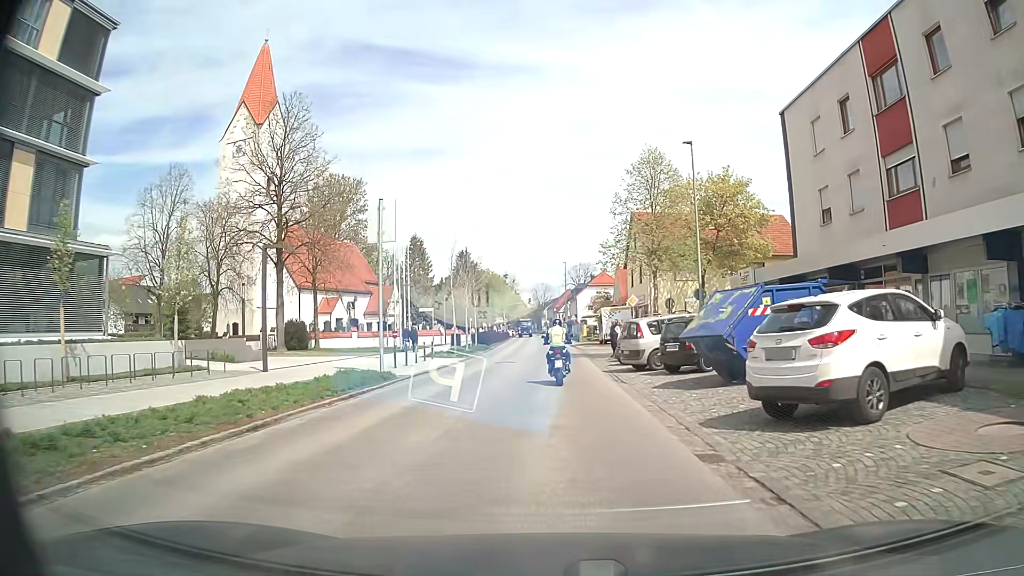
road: secondary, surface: asphalt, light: Day
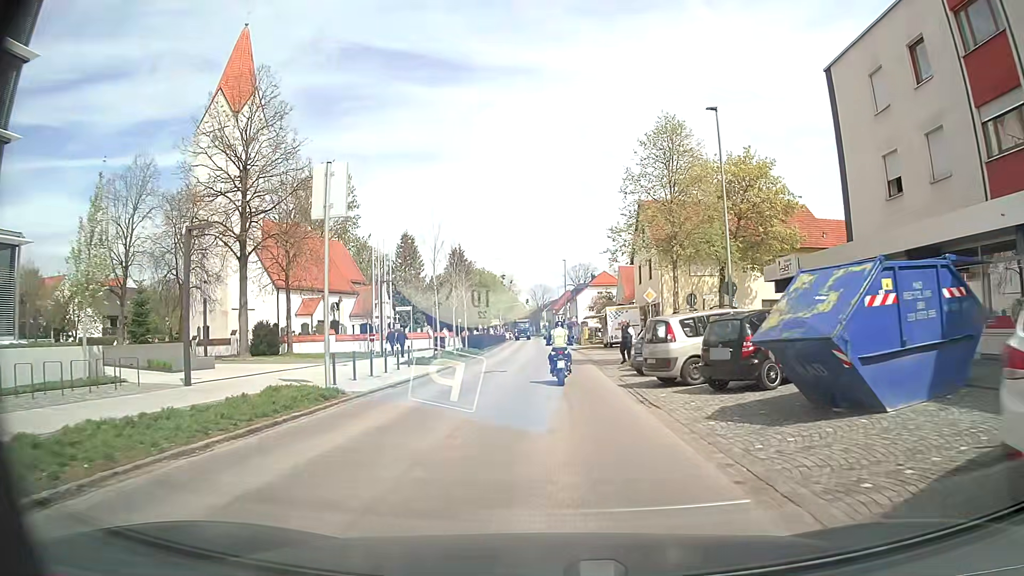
(0.0, +5.7) m; 0°
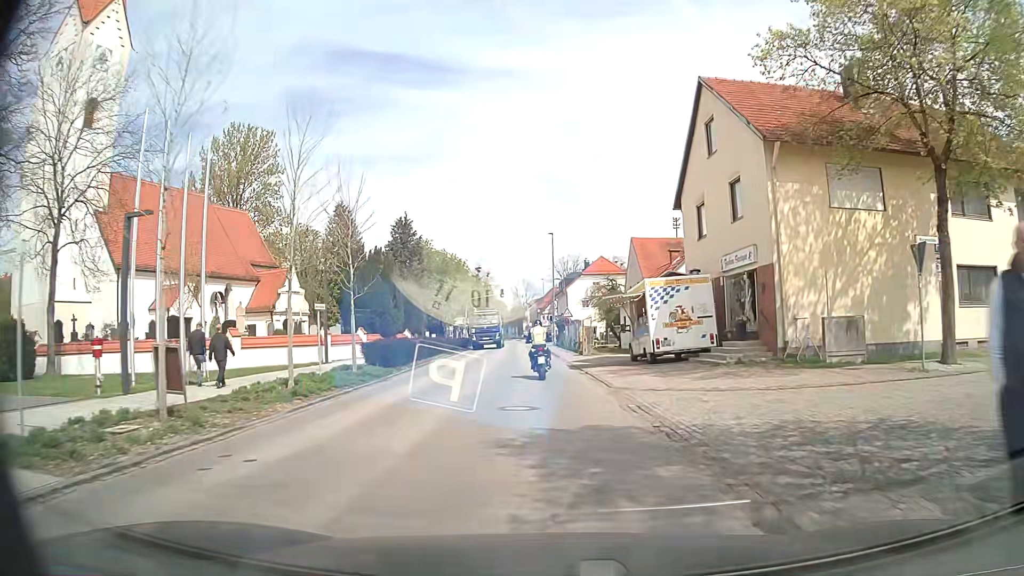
(+0.2, +25.2) m; +1°
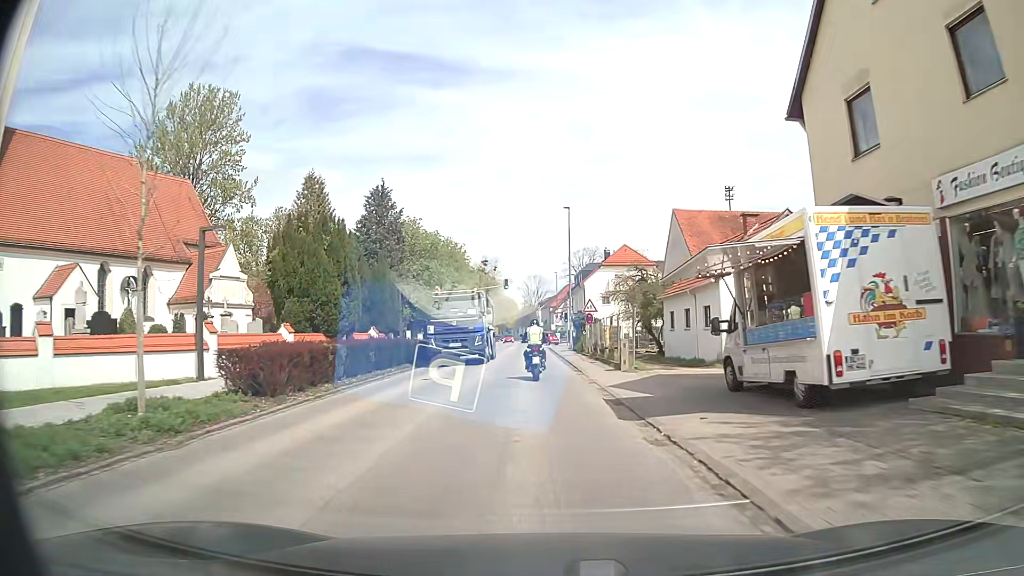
(-0.1, +13.7) m; -1°
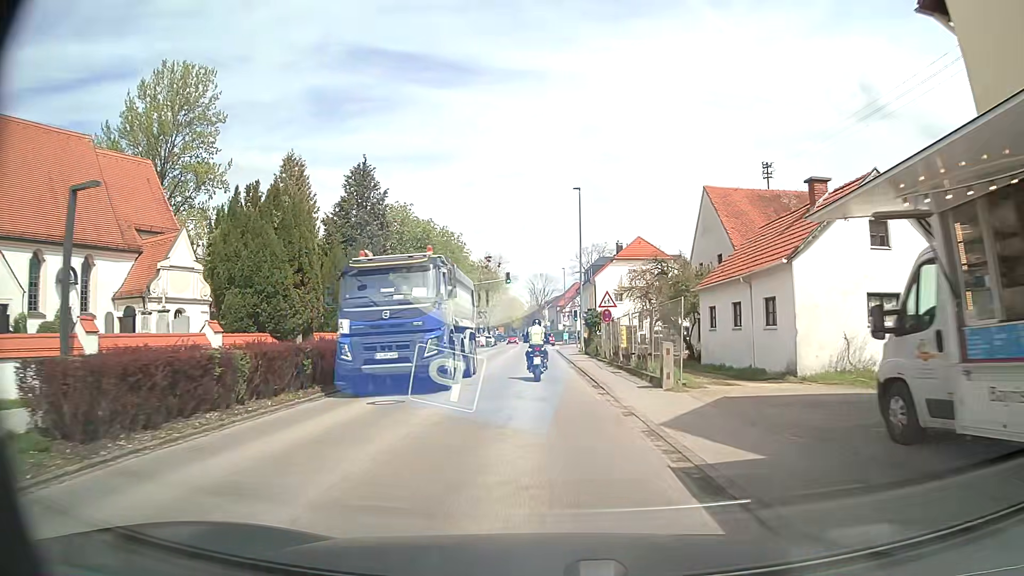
(0.0, +6.9) m; 0°
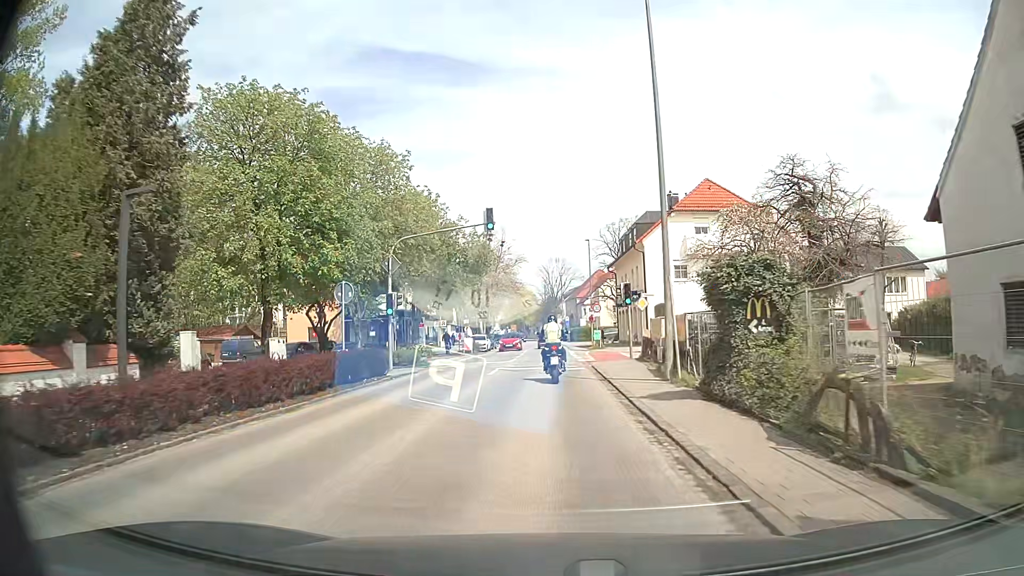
(-0.3, +26.7) m; -1°
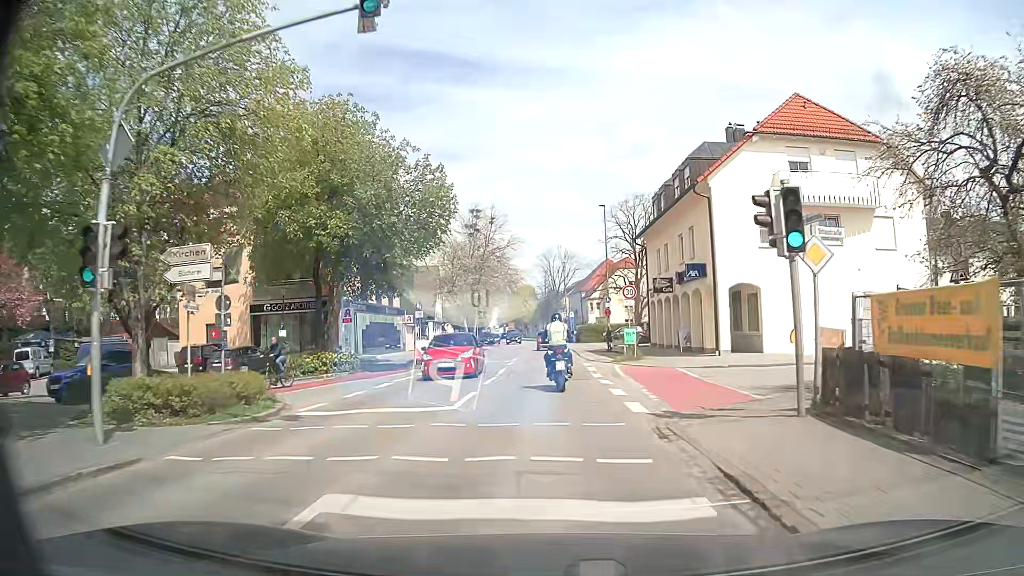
(-0.1, +18.1) m; 0°
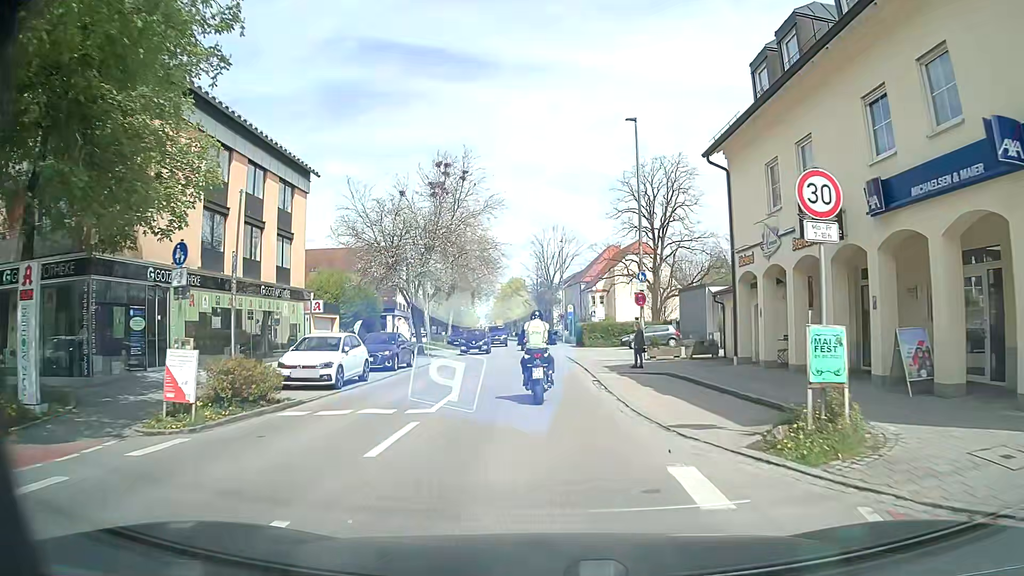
(0.0, +20.6) m; 0°
(0, +10) (0, +20) (0, +30) (-1, +40) (-1, +50) (-2, +60) (-2, +70) (-3, +80) (-4, +90) (-5, +100) m
